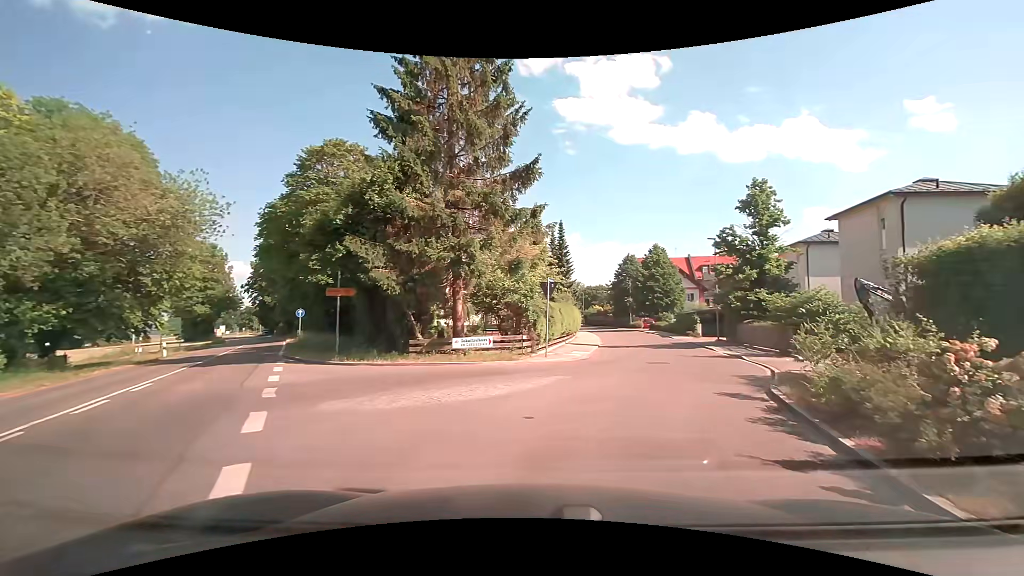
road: tertiary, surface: asphalt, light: Day
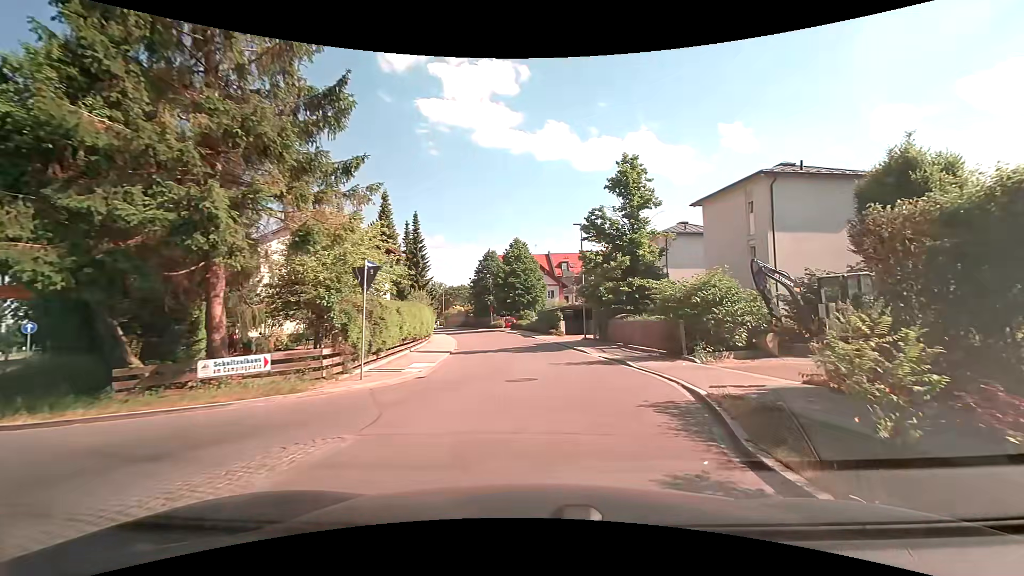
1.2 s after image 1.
(+0.8, +6.2) m; +15°
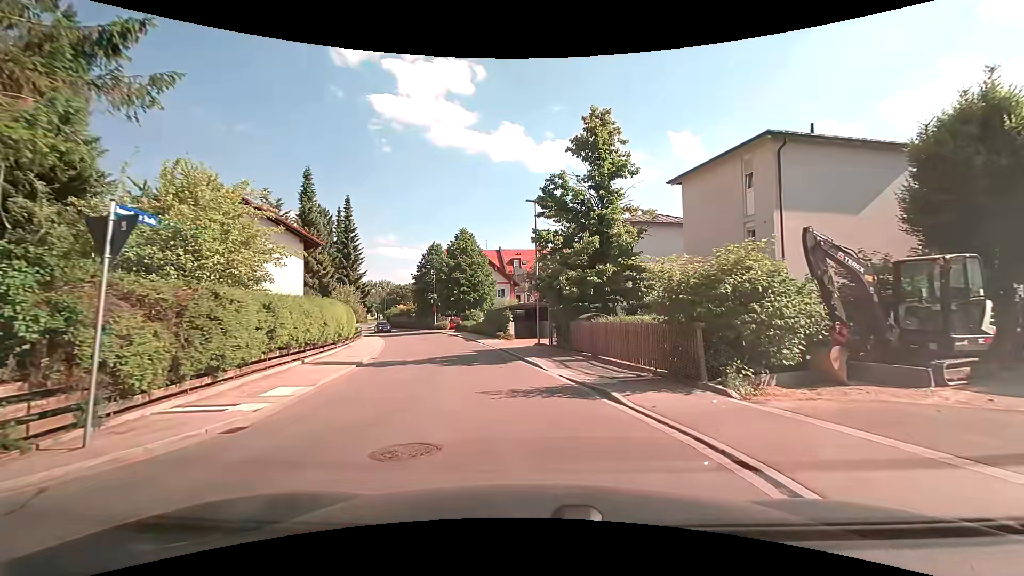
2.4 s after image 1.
(+0.4, +6.4) m; +5°
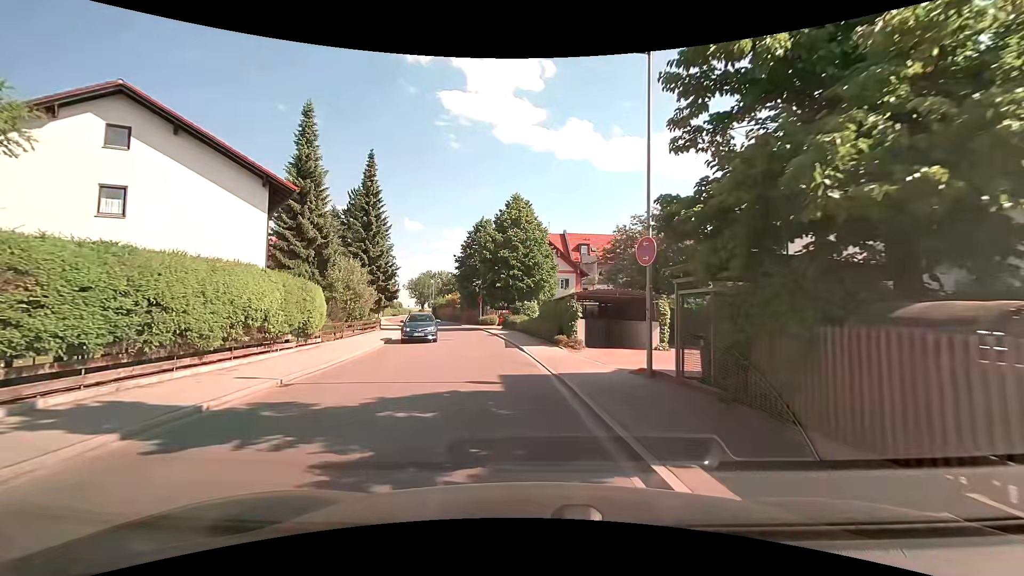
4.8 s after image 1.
(-0.5, +13.1) m; -6°
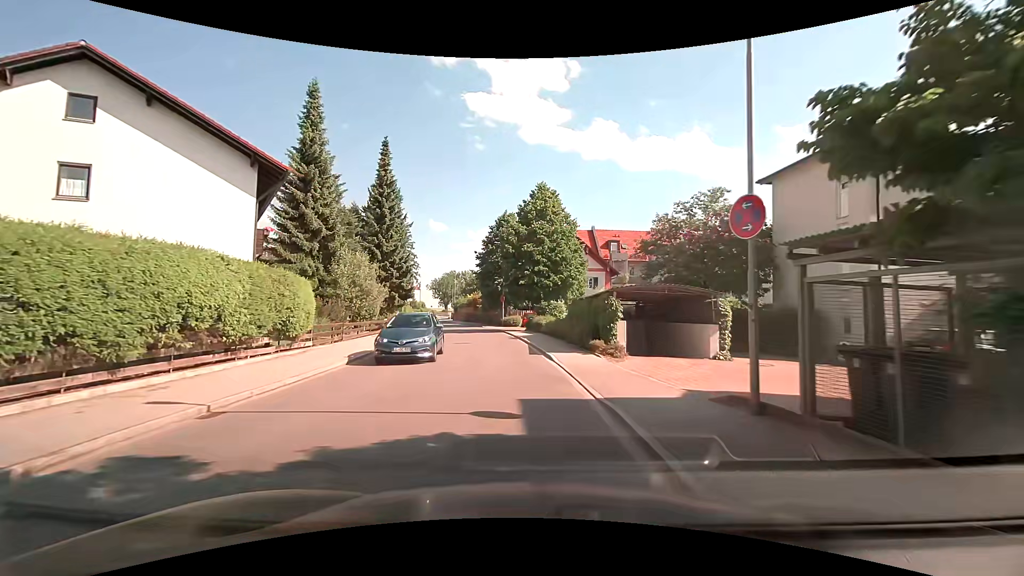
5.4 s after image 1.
(-0.1, +3.5) m; -4°
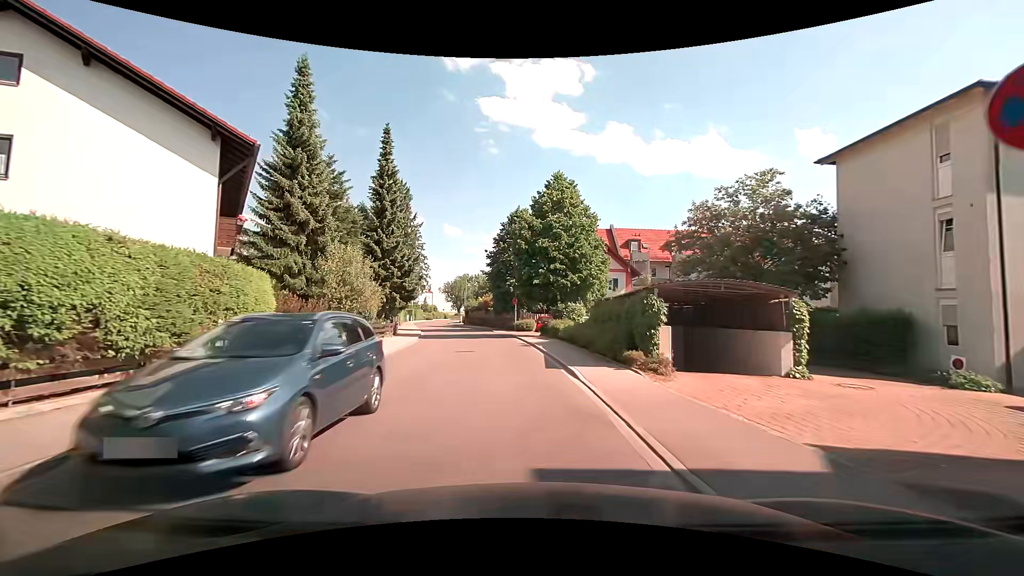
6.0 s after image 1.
(0.0, +3.6) m; -1°
